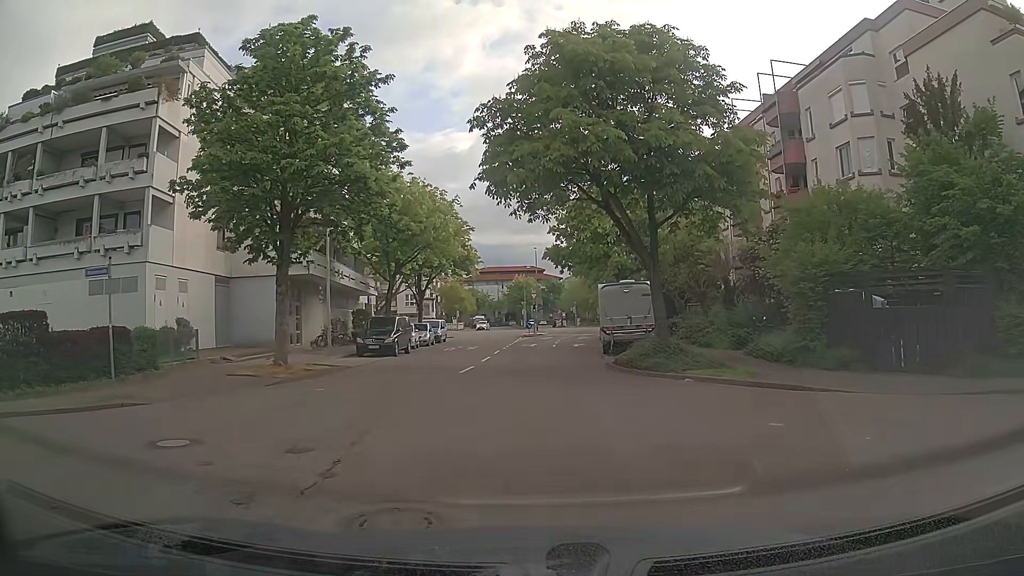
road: residential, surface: asphalt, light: Day
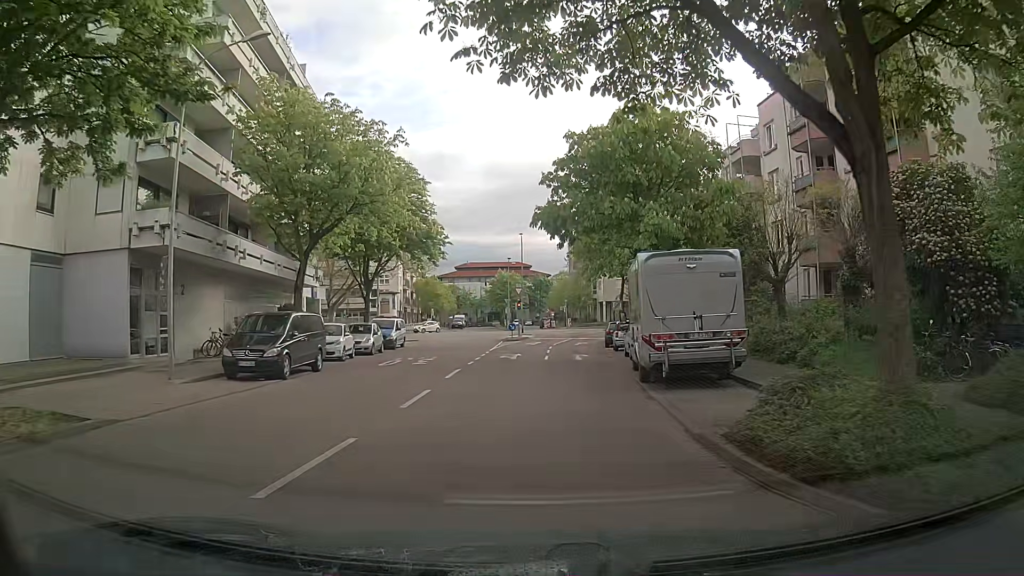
(+0.1, +13.1) m; +1°
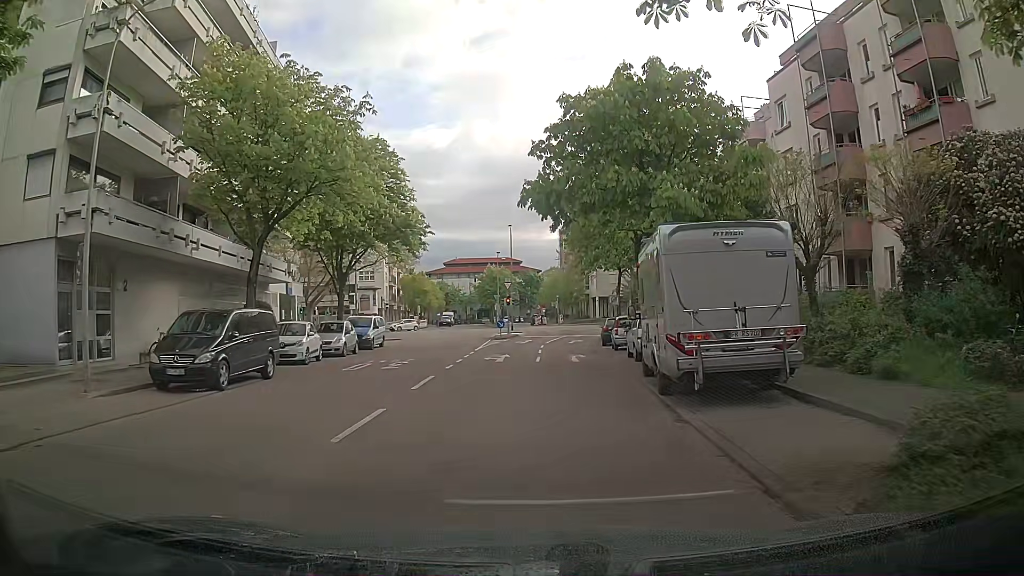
(0.0, +3.6) m; 0°
